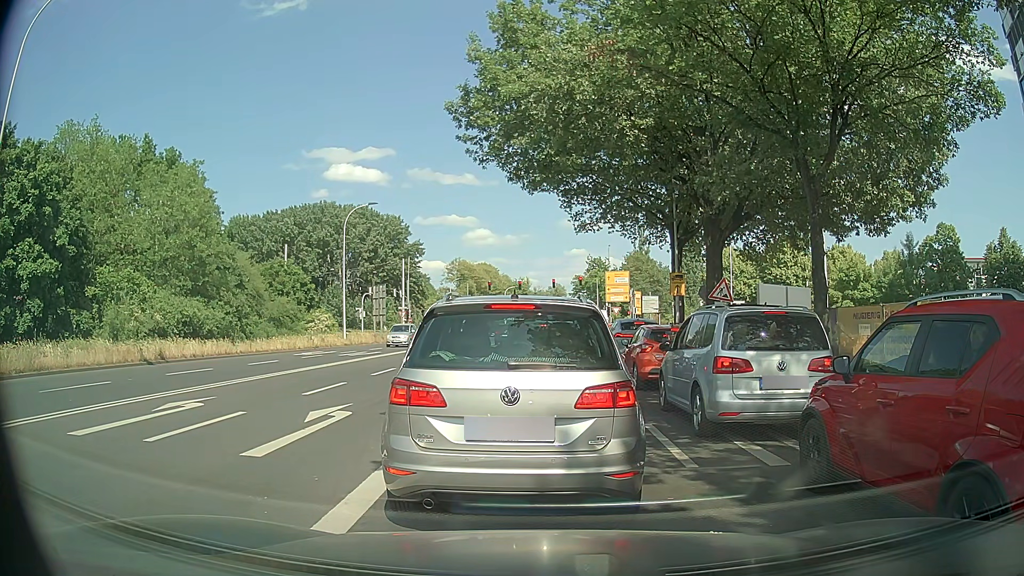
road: secondary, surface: asphalt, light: Day
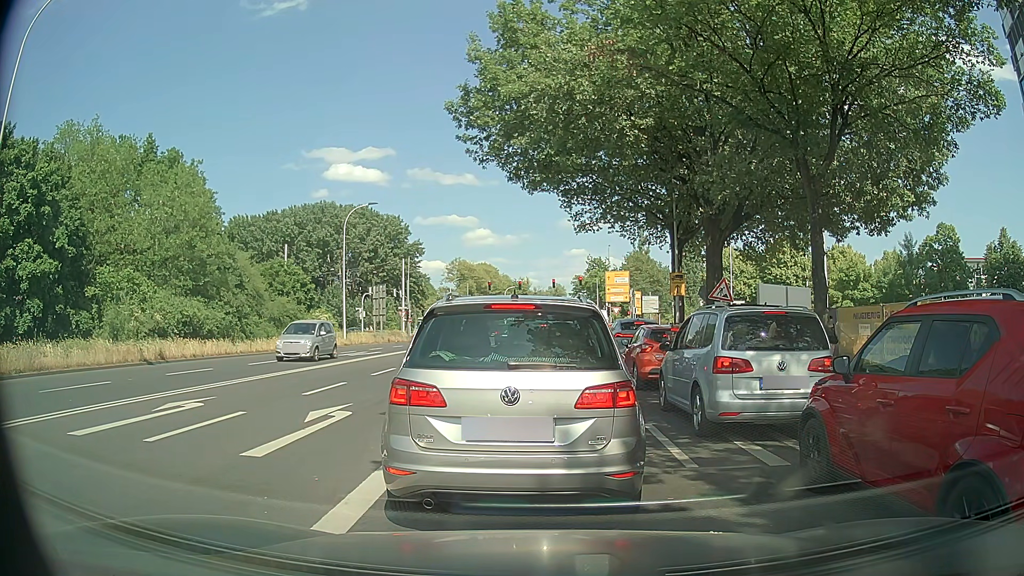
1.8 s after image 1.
(0.0, 0.0) m; 0°
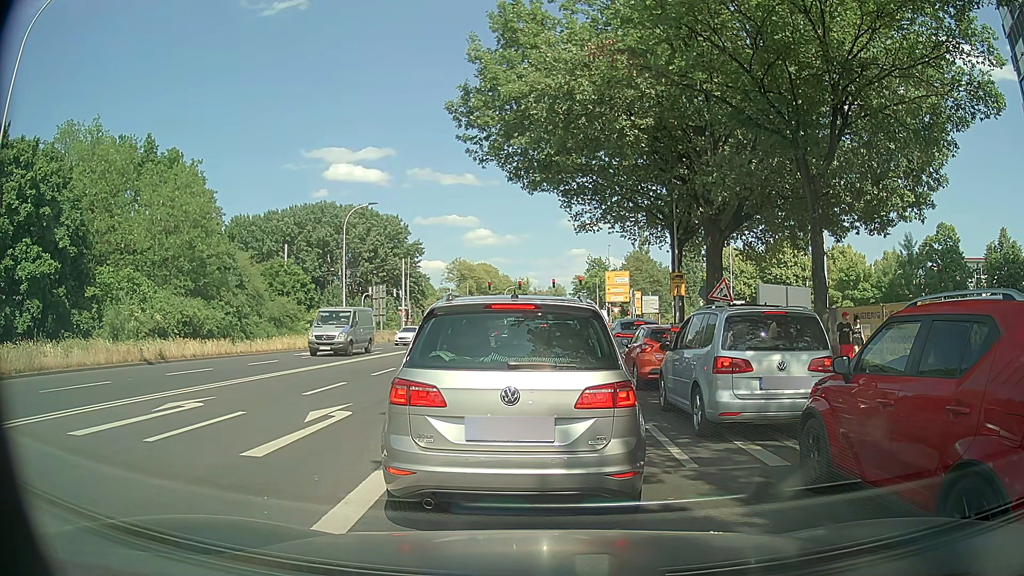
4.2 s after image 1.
(0.0, 0.0) m; 0°
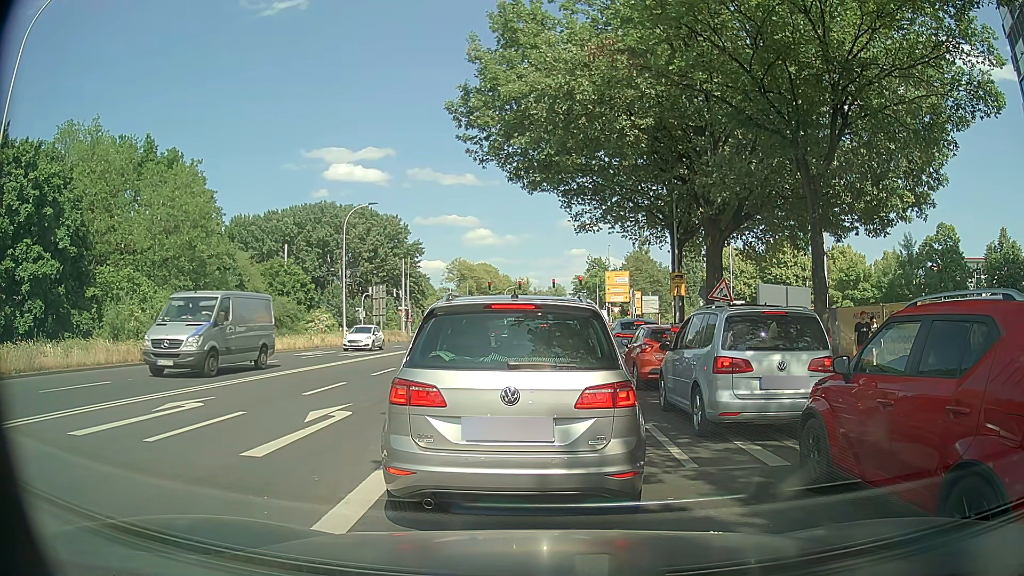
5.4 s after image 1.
(0.0, 0.0) m; 0°
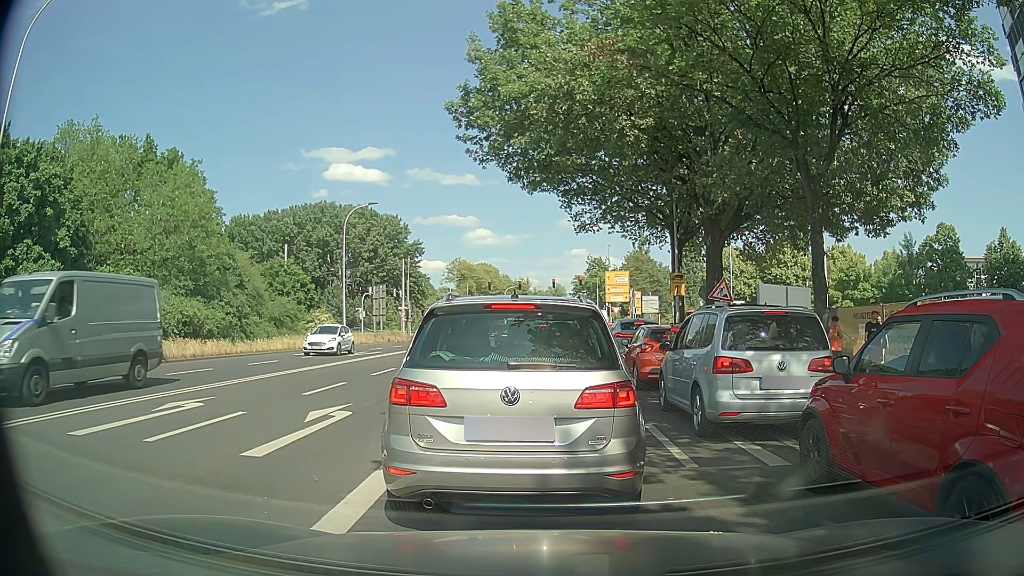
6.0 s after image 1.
(0.0, 0.0) m; 0°
